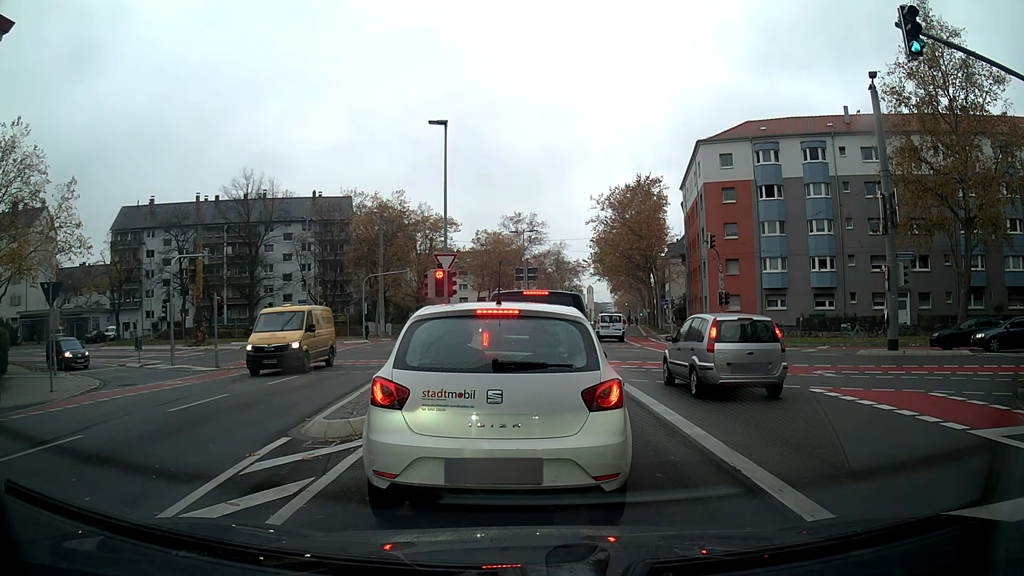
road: secondary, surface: asphalt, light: Day
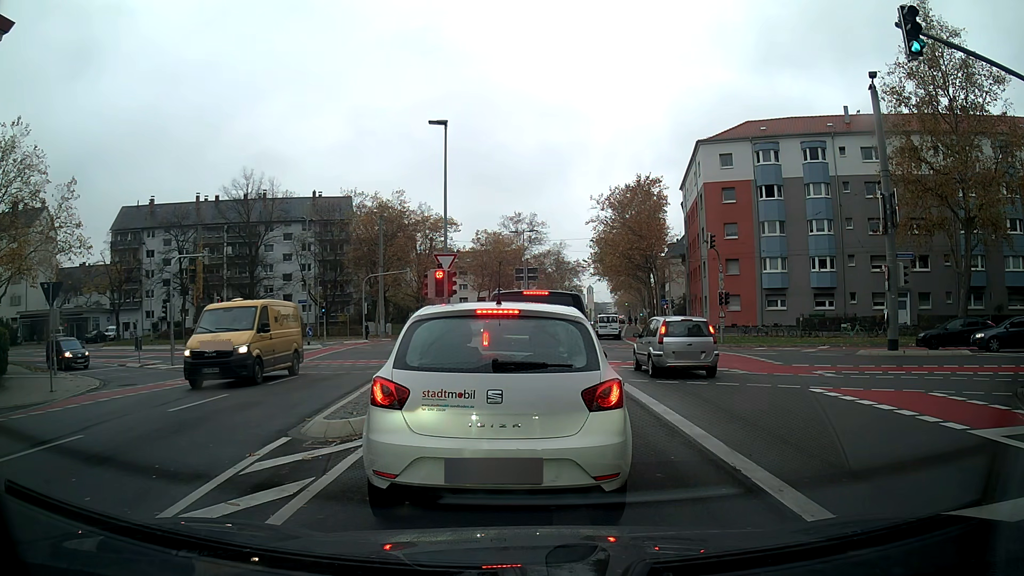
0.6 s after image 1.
(0.0, 0.0) m; 0°
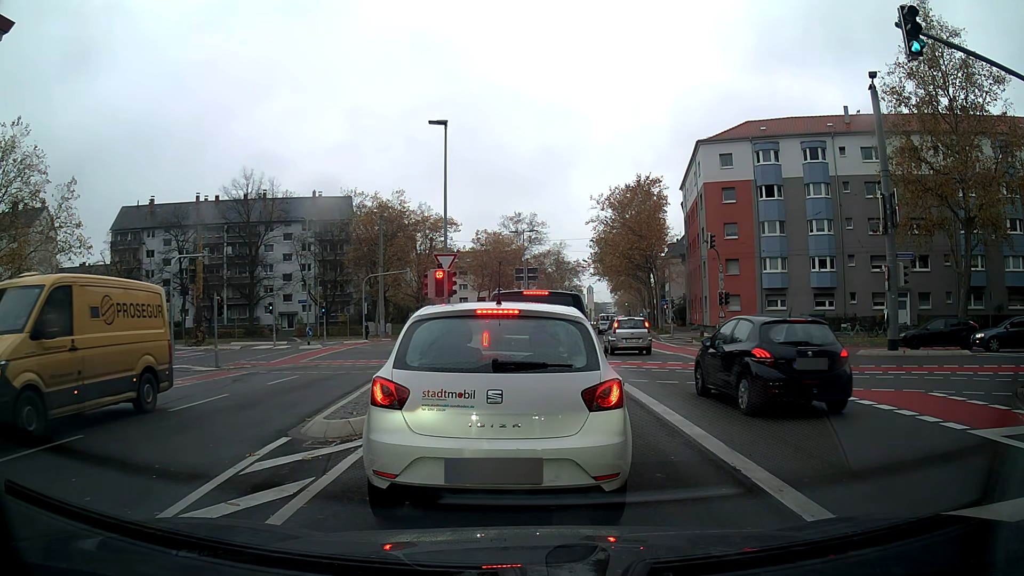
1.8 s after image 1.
(0.0, 0.0) m; 0°
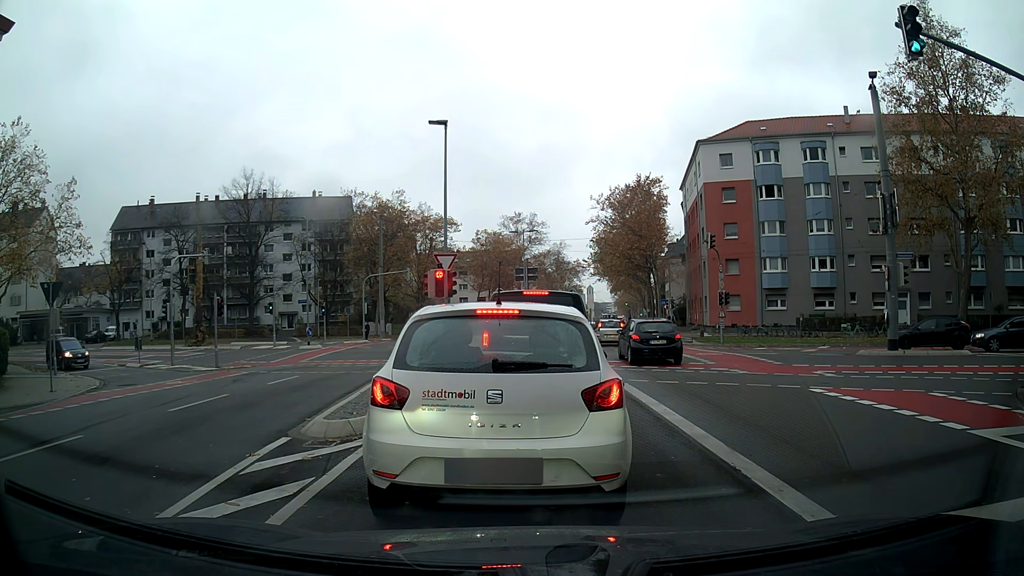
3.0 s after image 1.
(0.0, 0.0) m; 0°
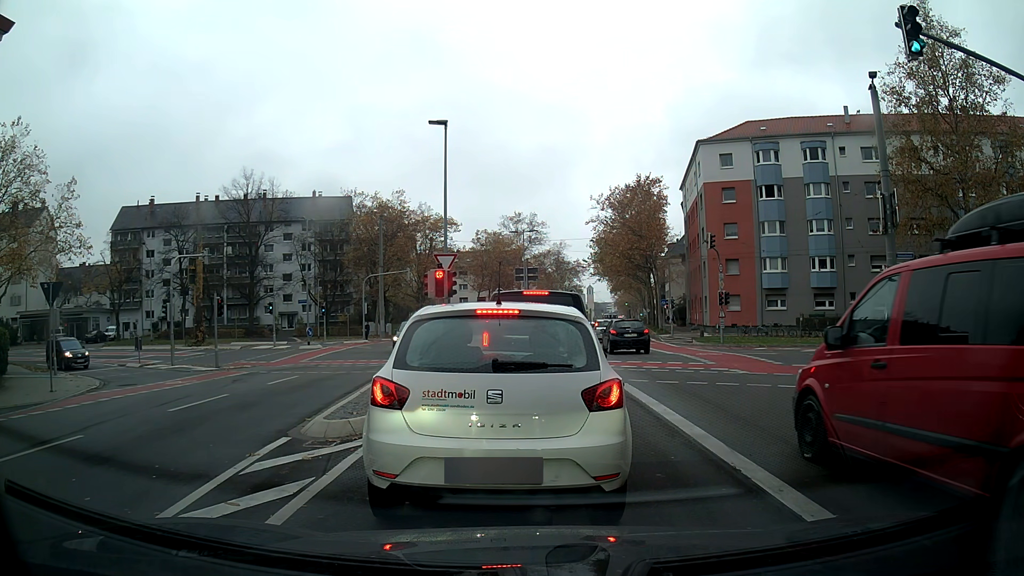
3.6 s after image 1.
(0.0, 0.0) m; 0°
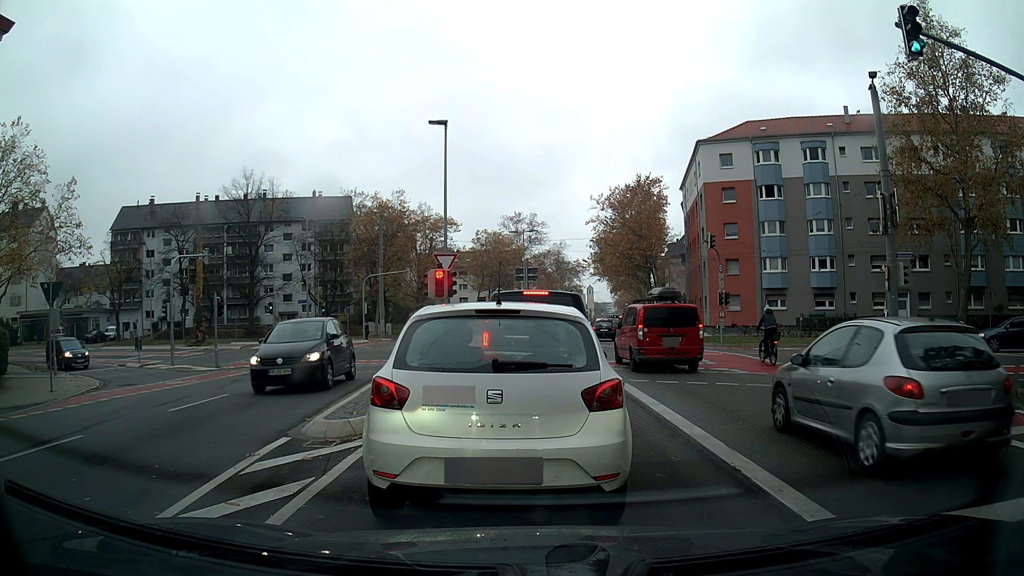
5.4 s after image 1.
(0.0, 0.0) m; 0°
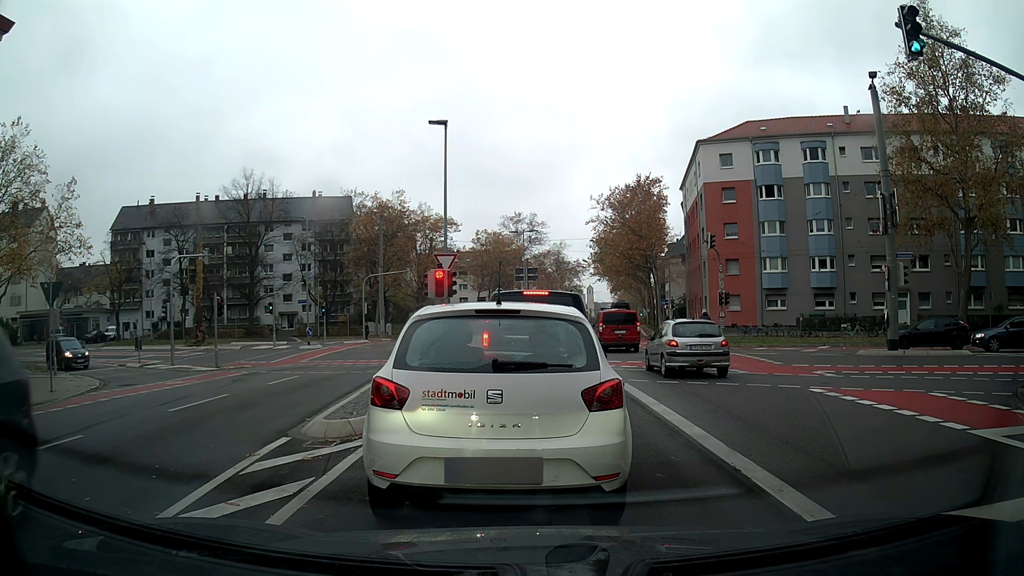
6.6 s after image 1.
(0.0, 0.0) m; 0°
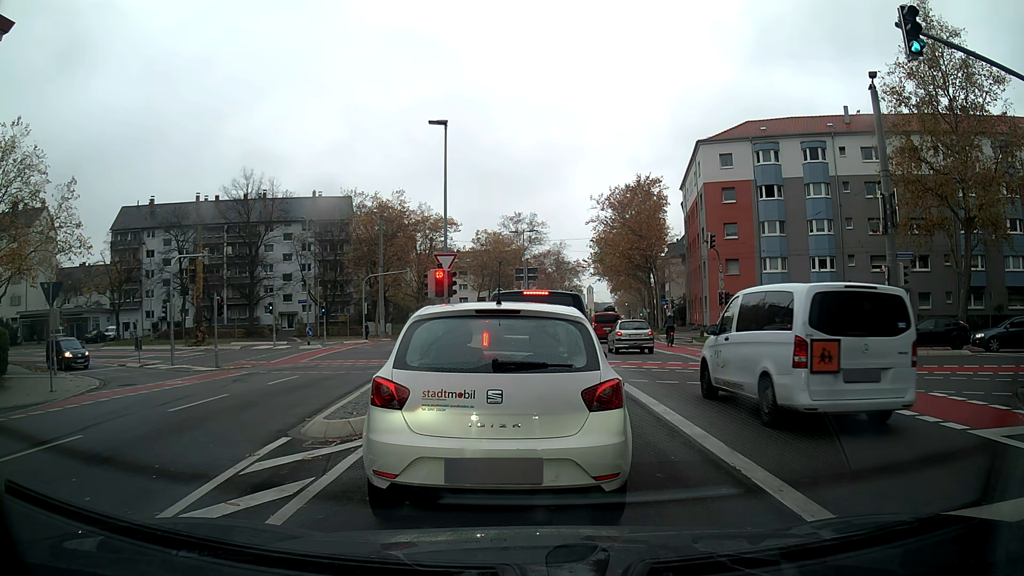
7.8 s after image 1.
(0.0, 0.0) m; 0°
